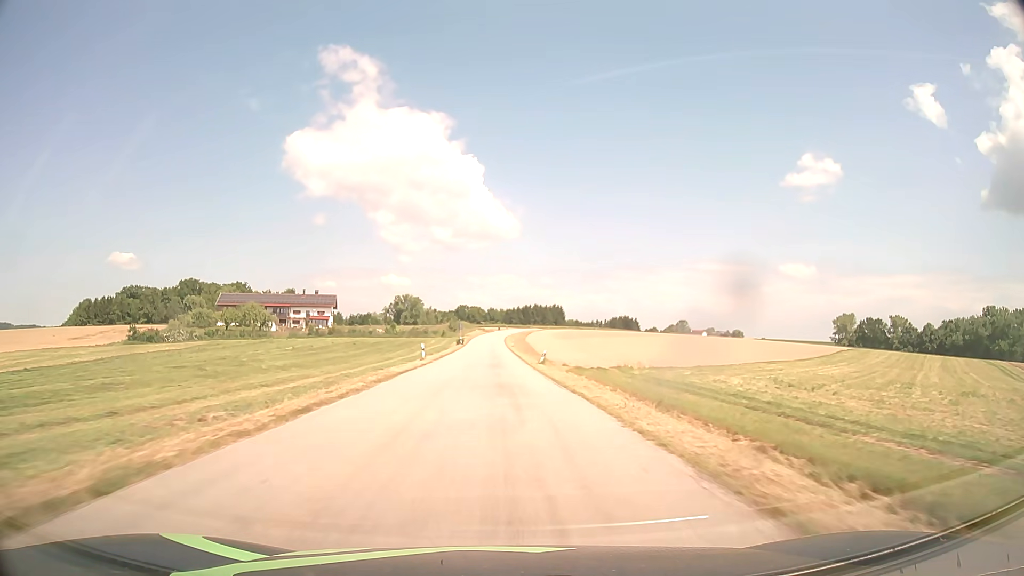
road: tertiary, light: Day
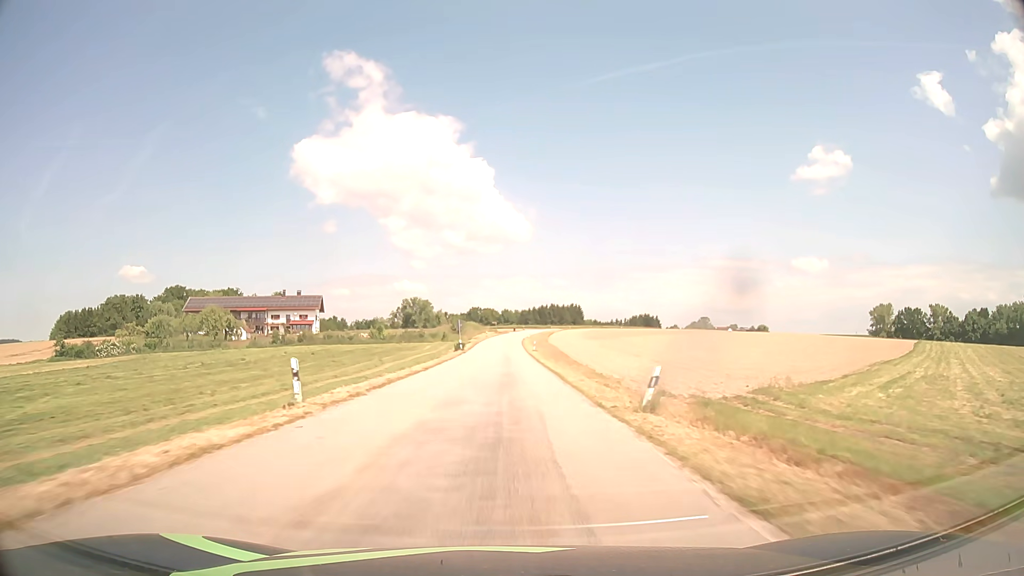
(-0.4, +27.6) m; -1°
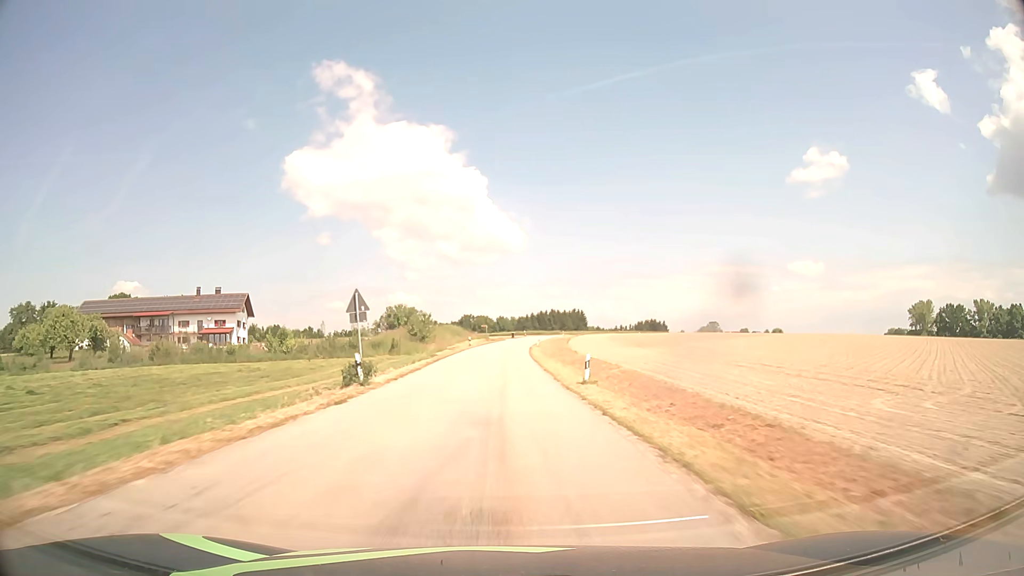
(0.0, +43.6) m; 0°
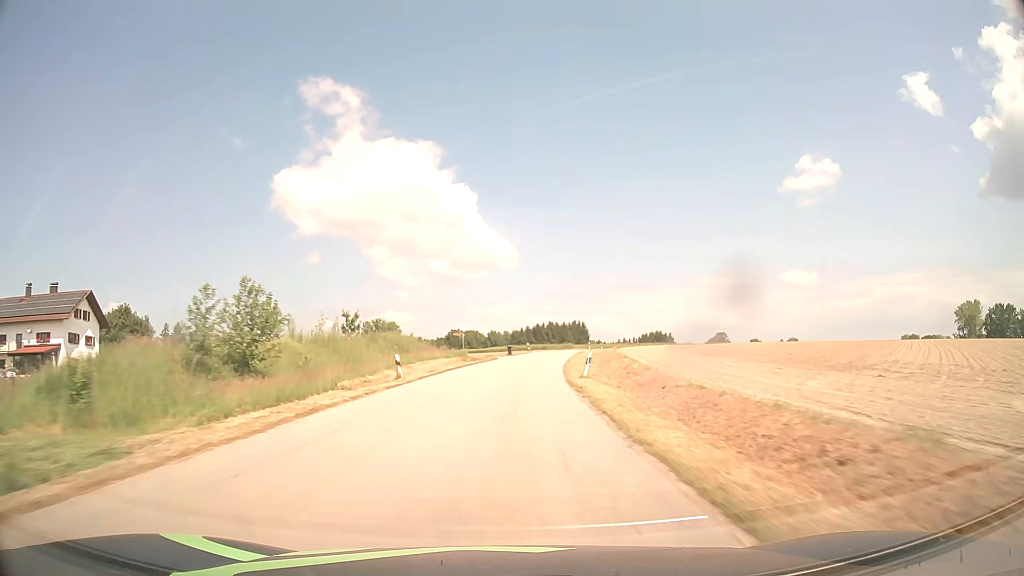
(0.0, +45.2) m; 0°
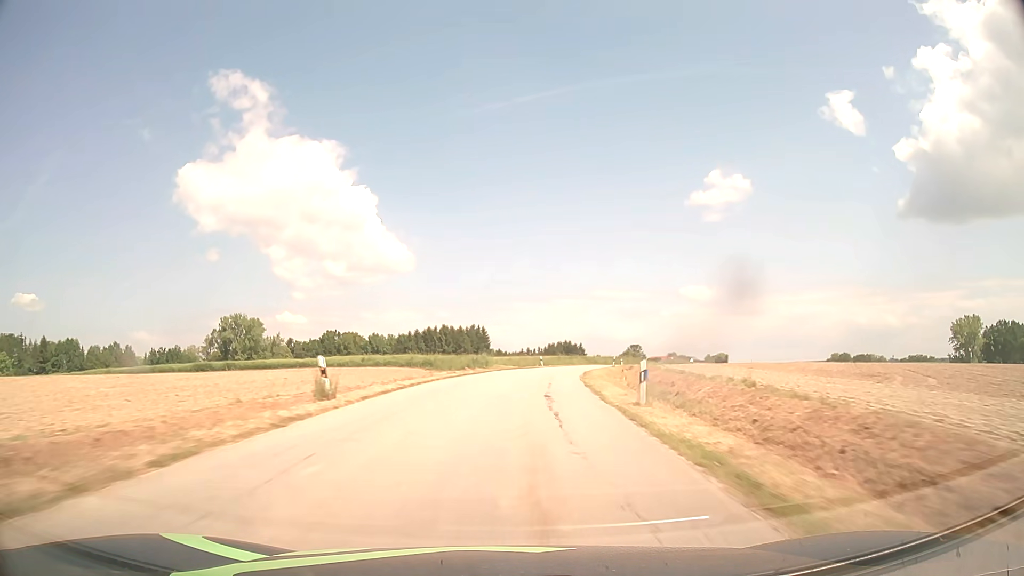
(+4.0, +61.0) m; +9°
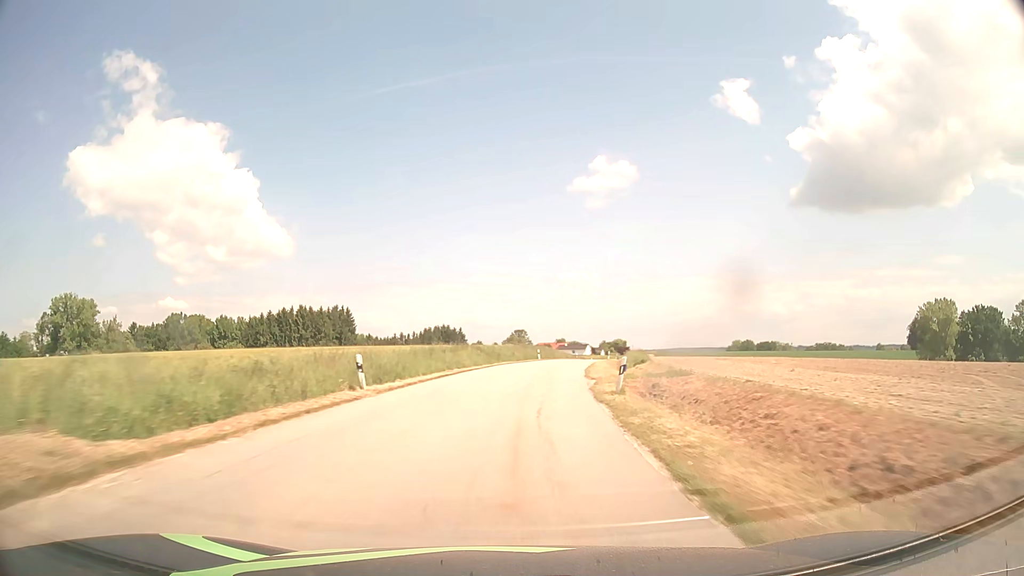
(+4.1, +45.9) m; +10°
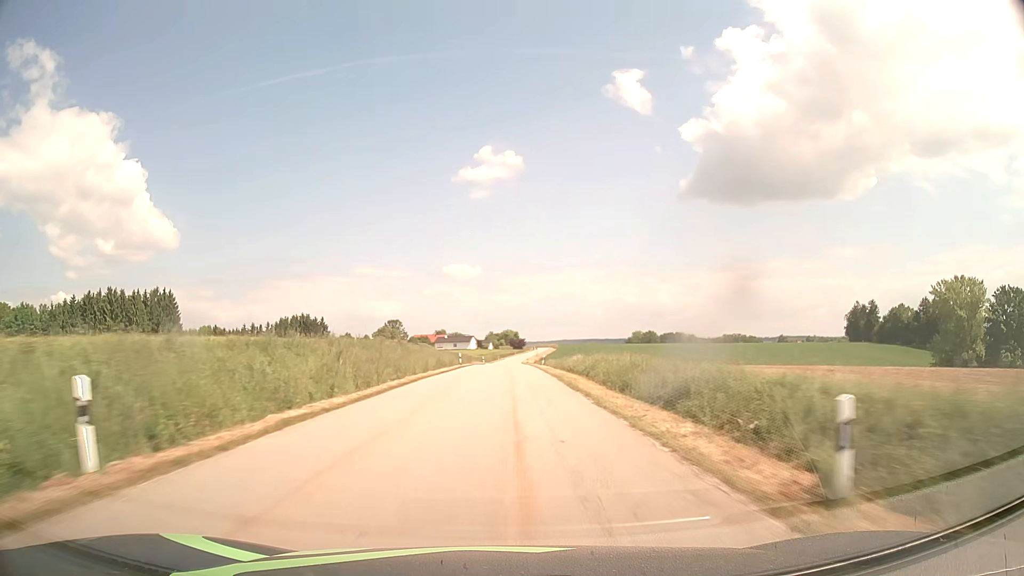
(+6.4, +61.4) m; +10°
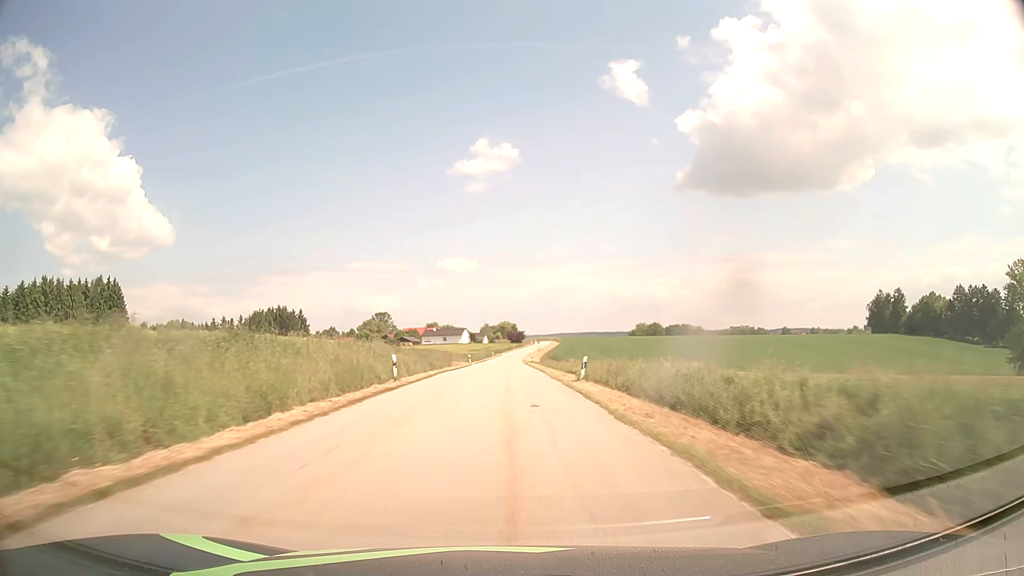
(0.0, +31.4) m; 0°
(0, +10) (0, +20) (0, +30) (0, +40) (0, +50) (0, +60) (0, +70) (0, +80) (0, +90) (0, +100) m
